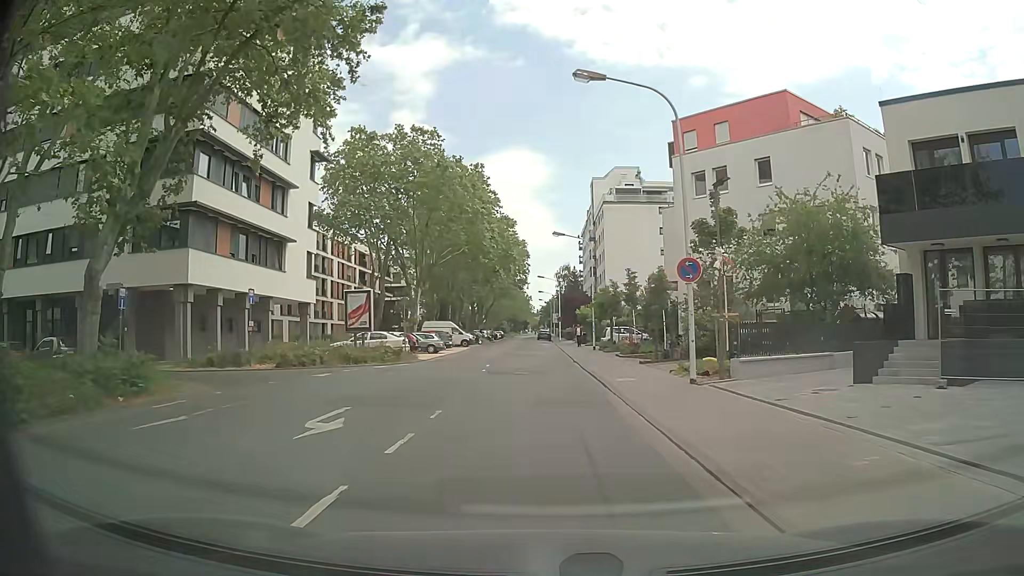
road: secondary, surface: asphalt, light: Day
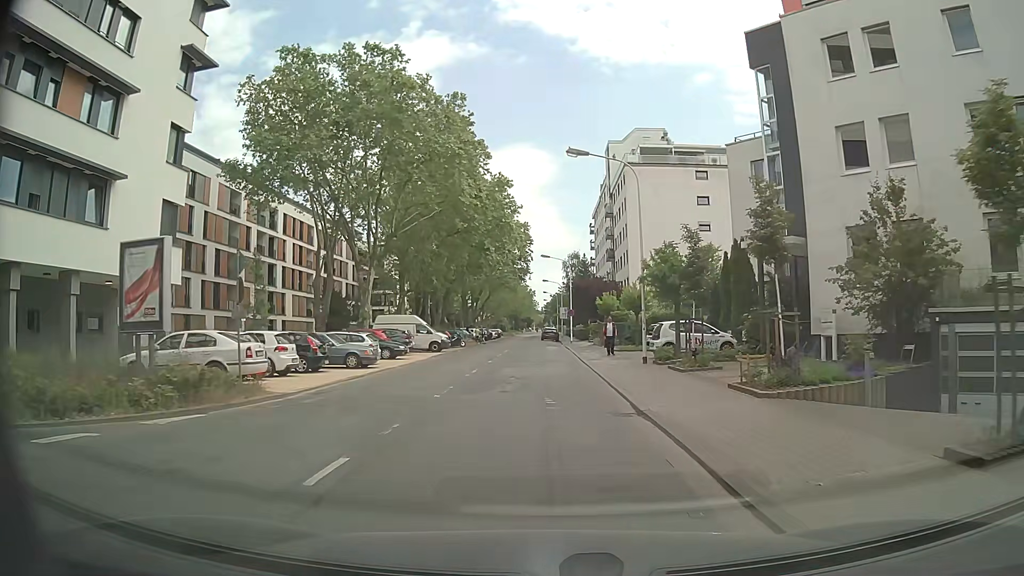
(0.0, +20.4) m; 0°
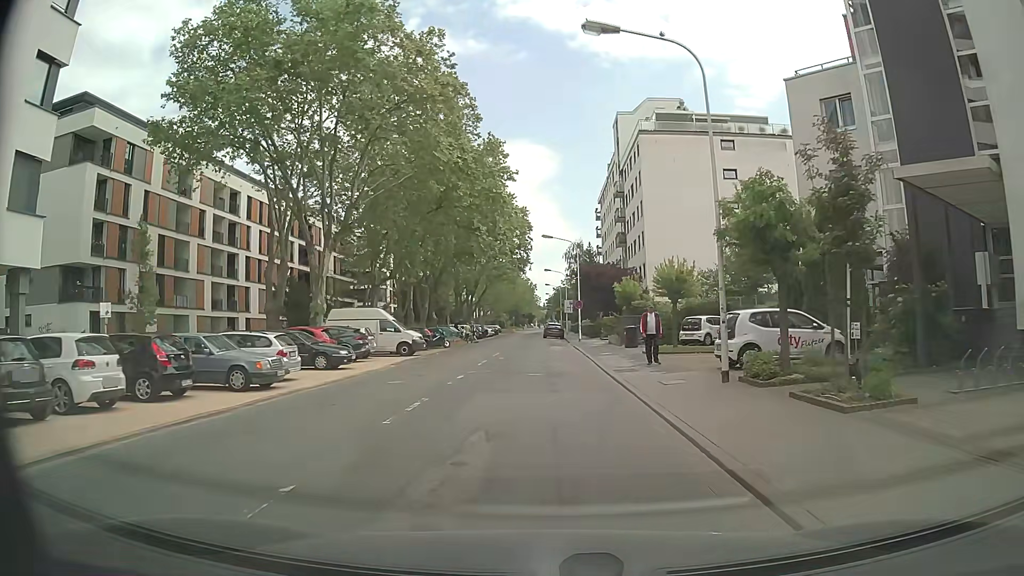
(-0.1, +10.4) m; -1°
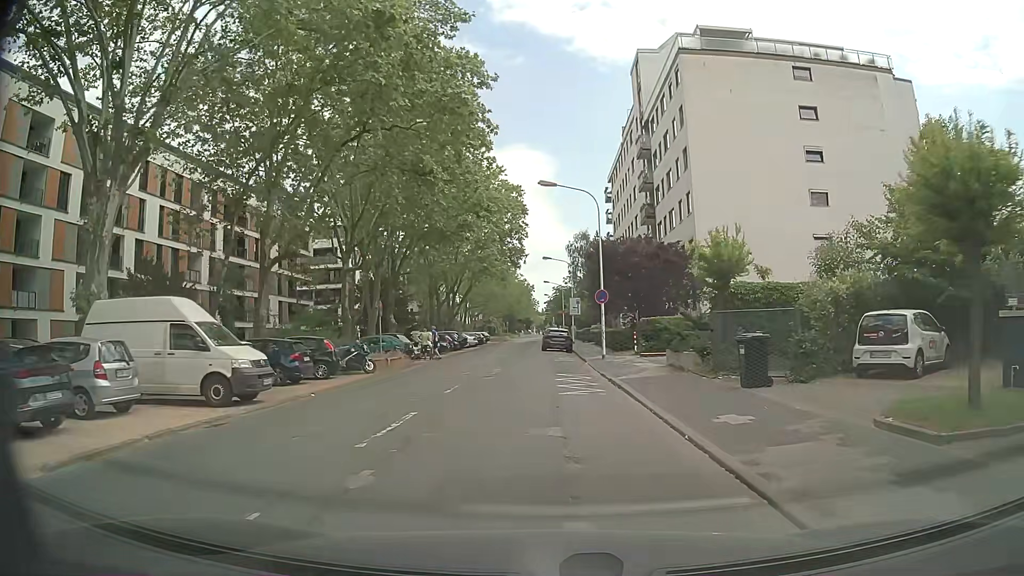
(+0.2, +20.0) m; +1°
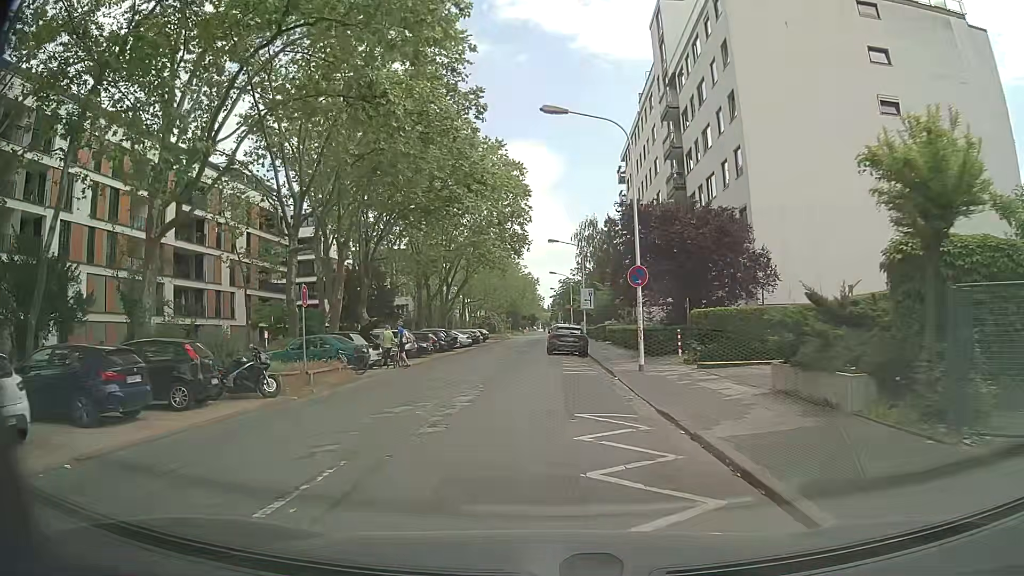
(-0.1, +9.9) m; -2°
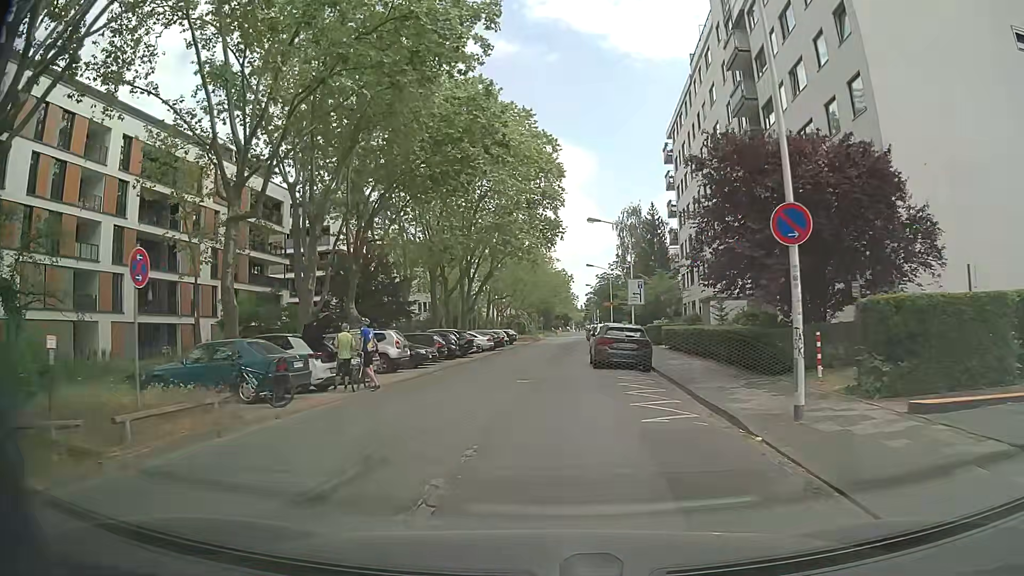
(-0.1, +9.9) m; -2°
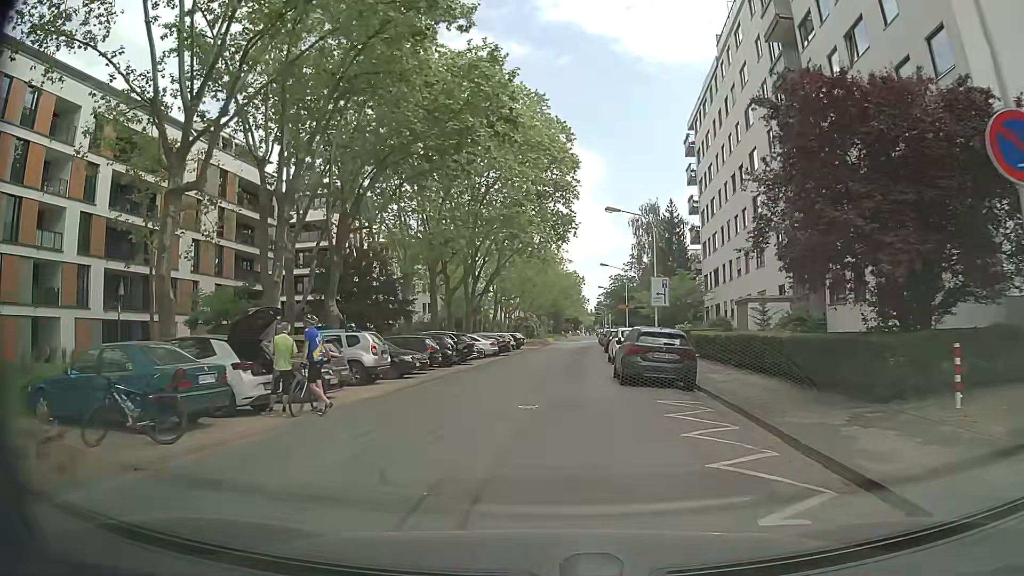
(0.0, +4.9) m; 0°
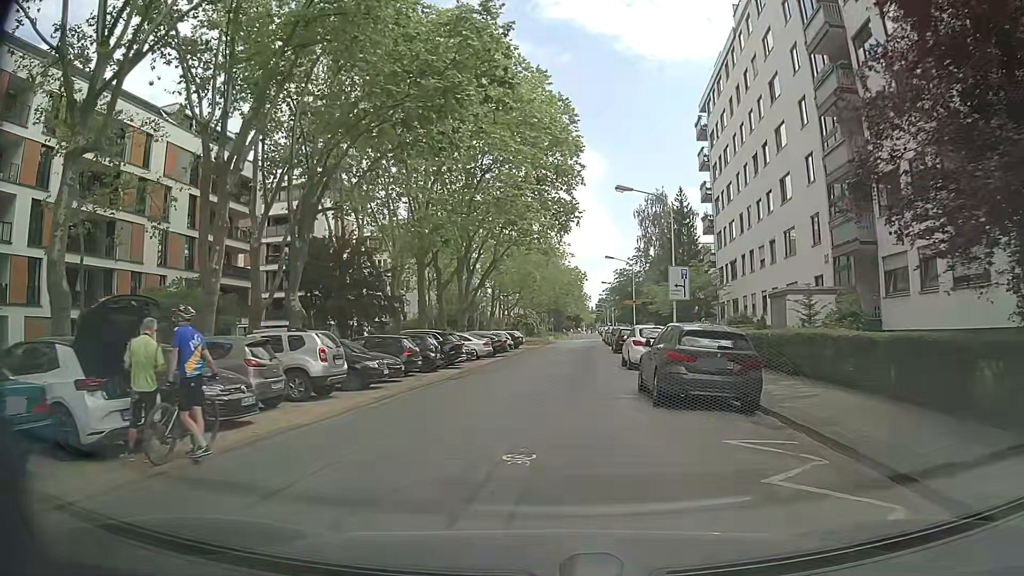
(-0.1, +4.9) m; -1°
(0, +10) (0, +20) (+1, +30) (+2, +40) (+3, +50) (+3, +60) (+4, +70) (+5, +80) (+6, +90) (+6, +100) m
